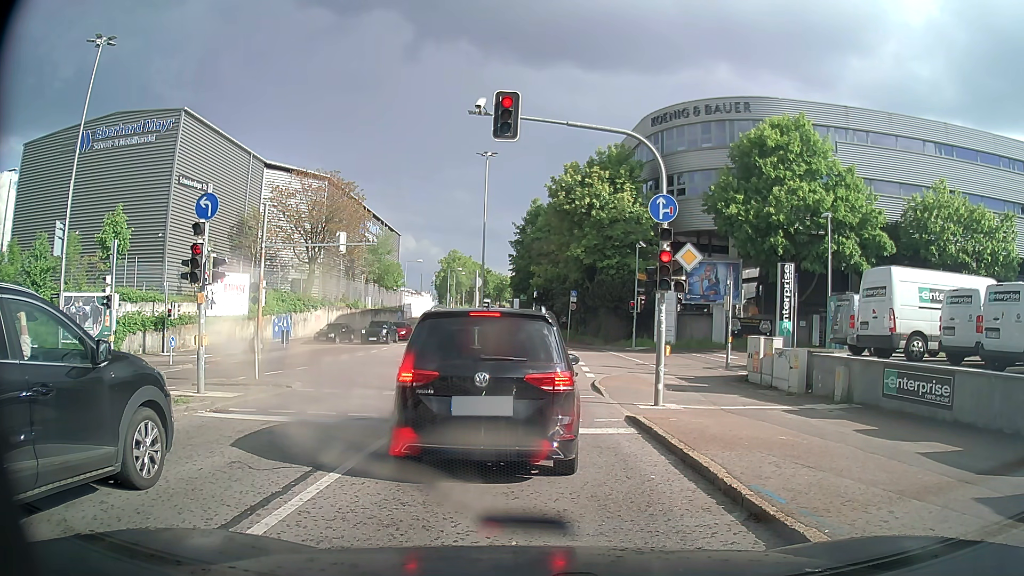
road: secondary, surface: asphalt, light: Day
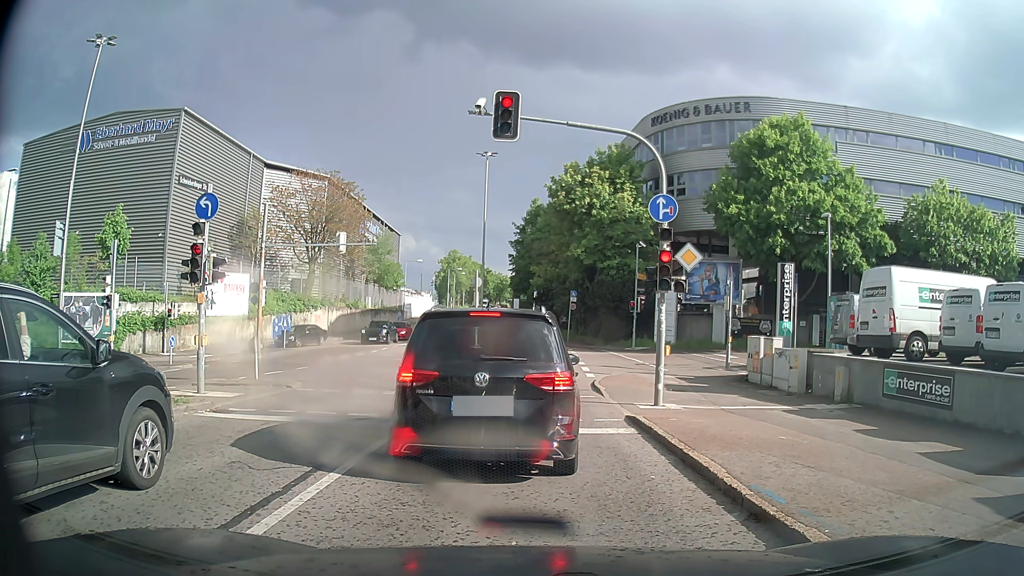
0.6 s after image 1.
(0.0, 0.0) m; 0°
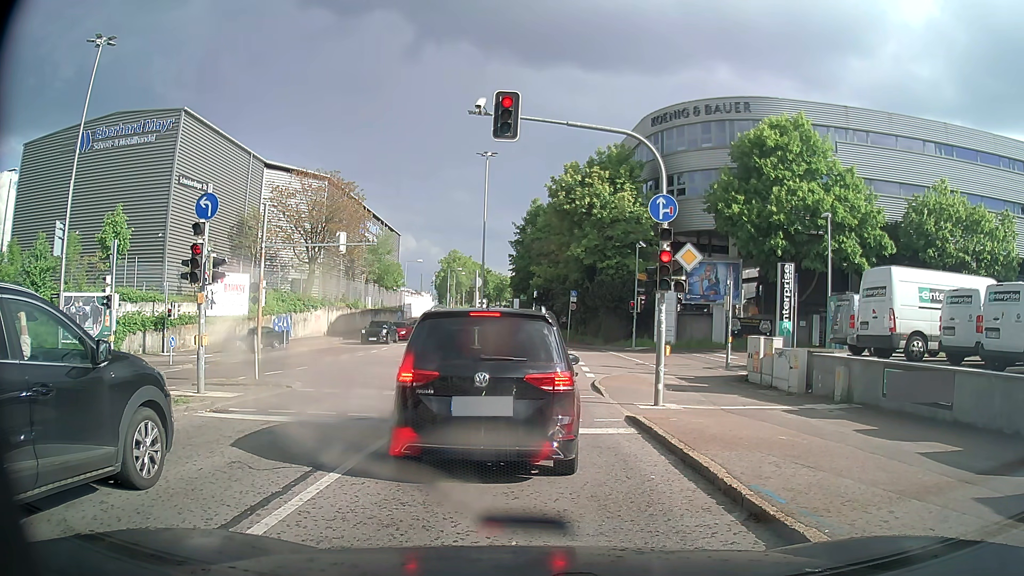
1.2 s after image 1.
(0.0, 0.0) m; 0°
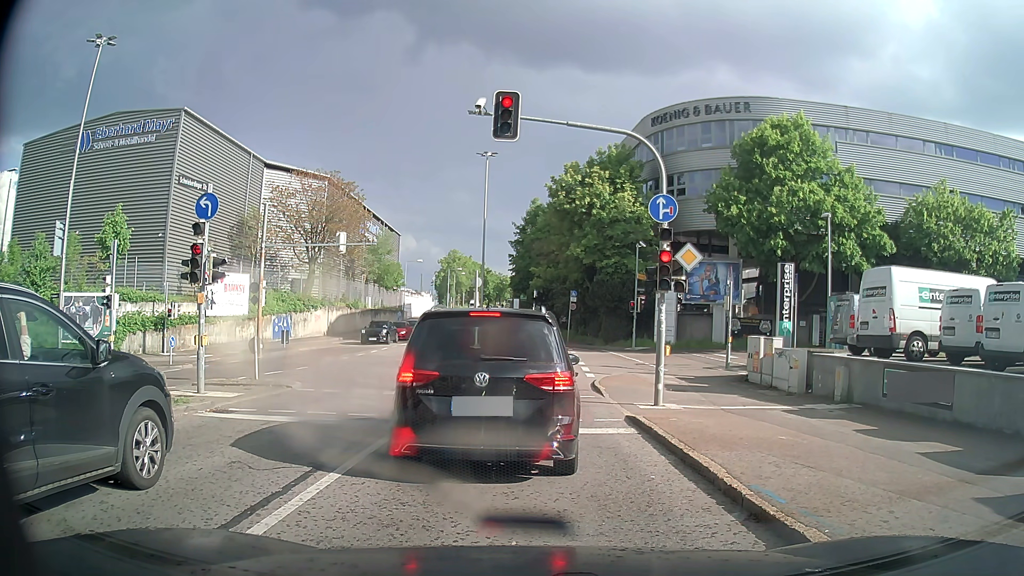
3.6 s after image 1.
(0.0, 0.0) m; 0°
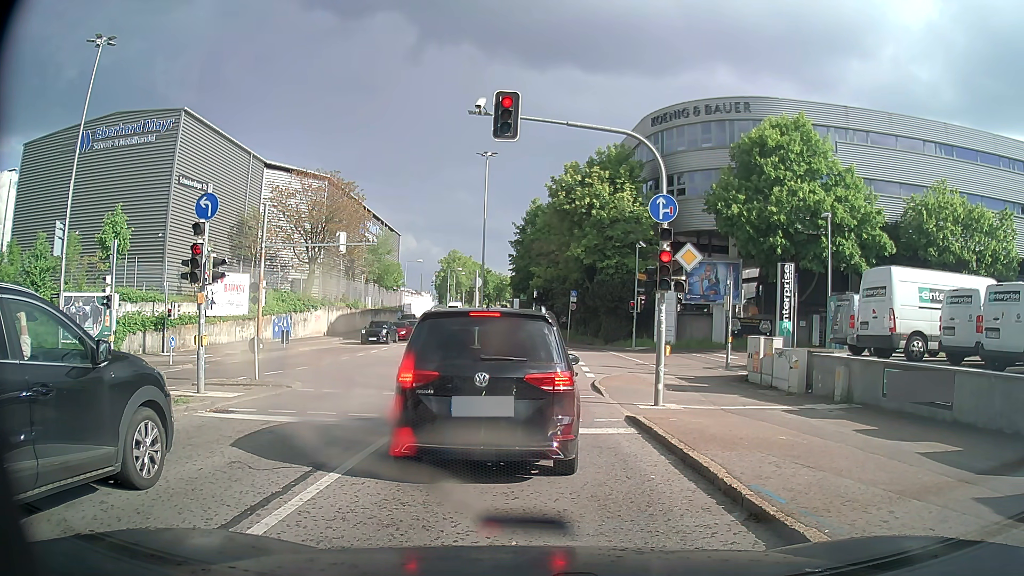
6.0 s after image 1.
(0.0, 0.0) m; 0°
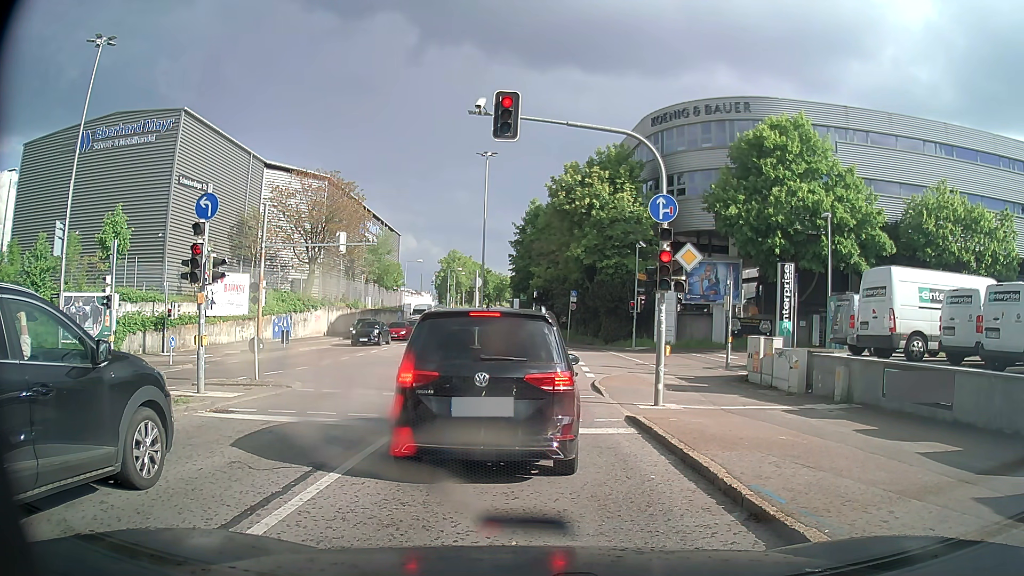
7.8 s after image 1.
(0.0, 0.0) m; 0°
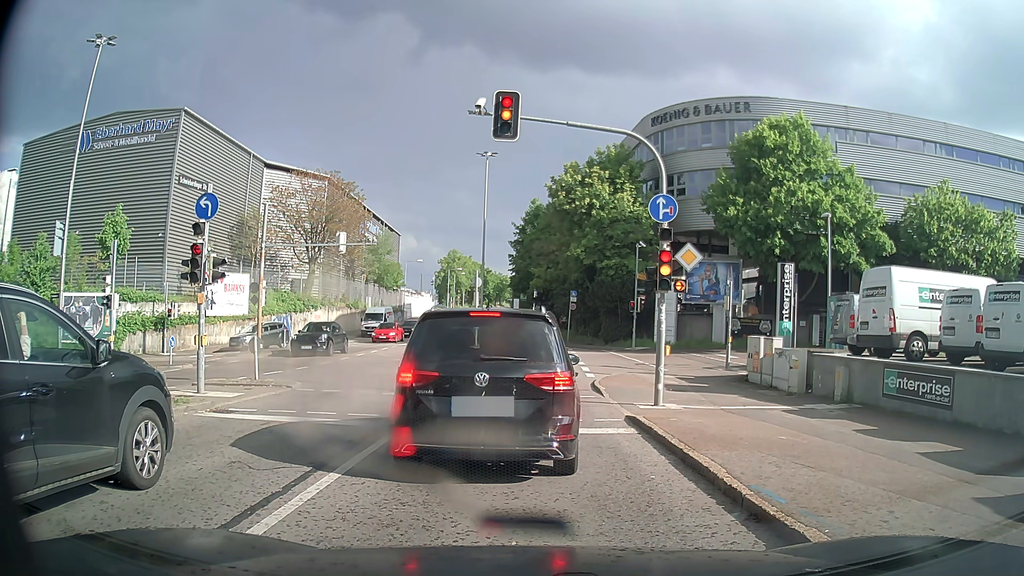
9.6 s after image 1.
(0.0, 0.0) m; 0°
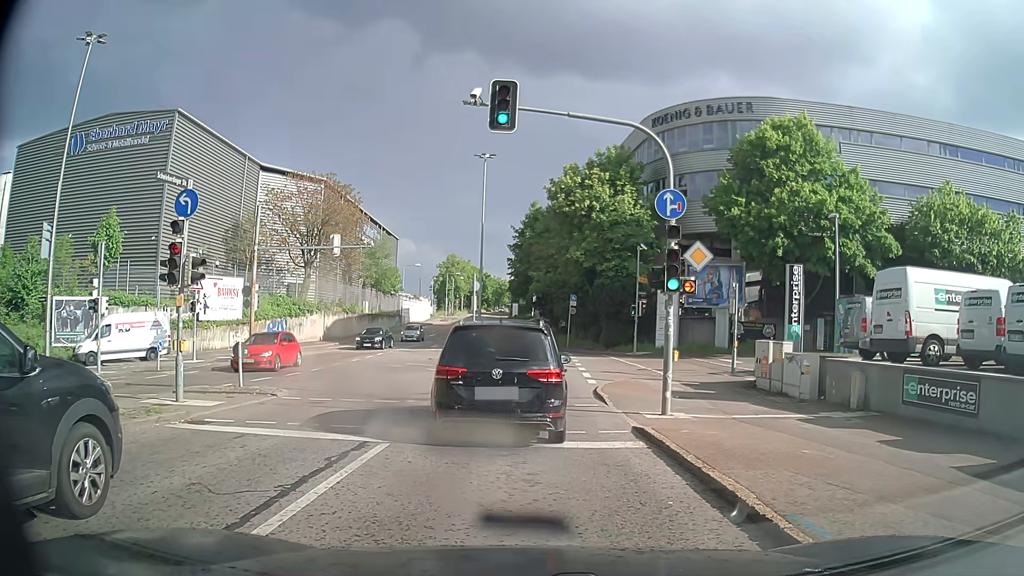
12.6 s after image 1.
(0.0, +1.0) m; -2°
(0, +10) (0, +20) (+1, +30) (+1, +40) (0, +50) (0, +60) (-1, +70) (-1, +80) (-2, +90) (-2, +100) m
